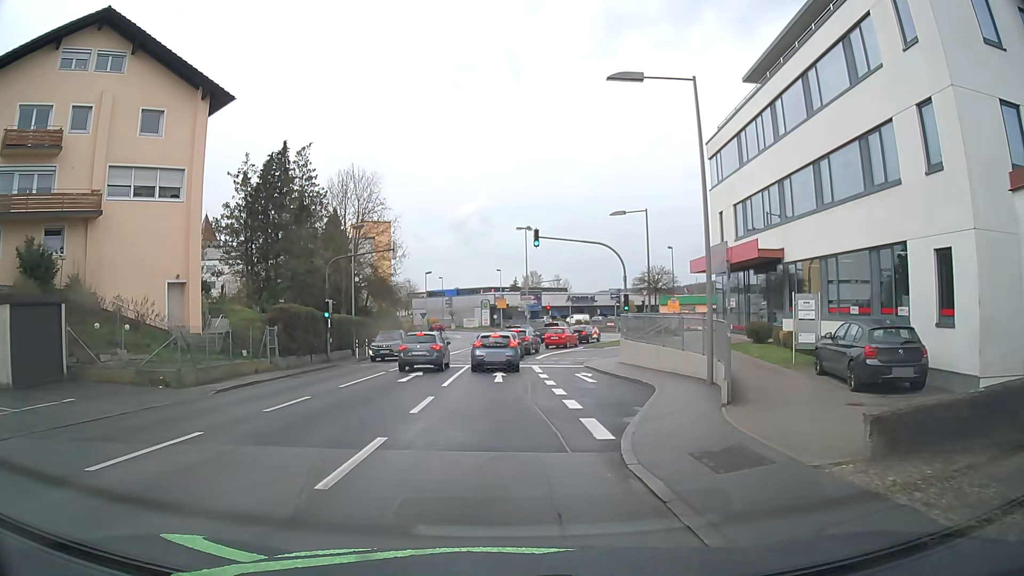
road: tertiary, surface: asphalt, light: Day
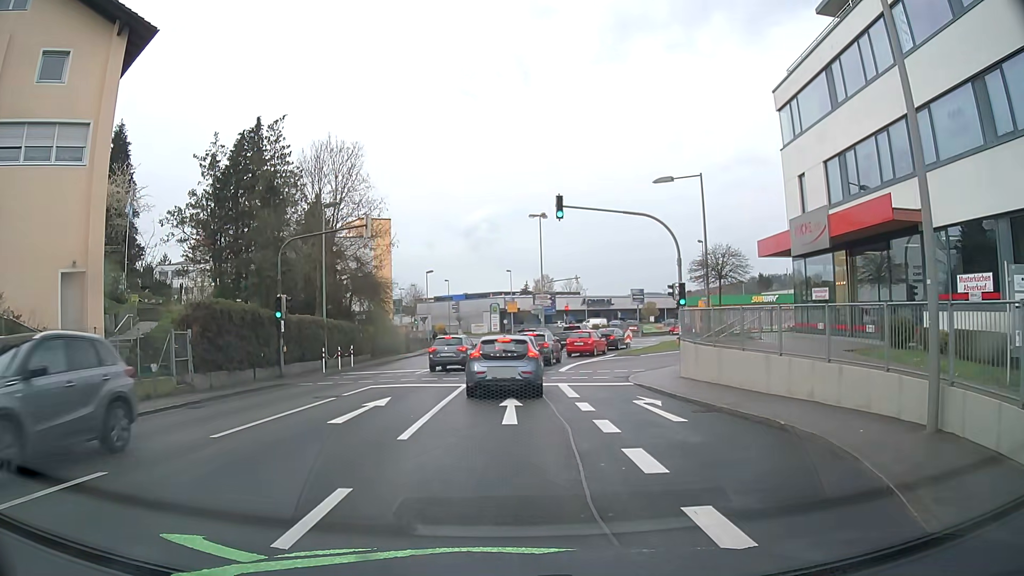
(+0.4, +8.9) m; +2°
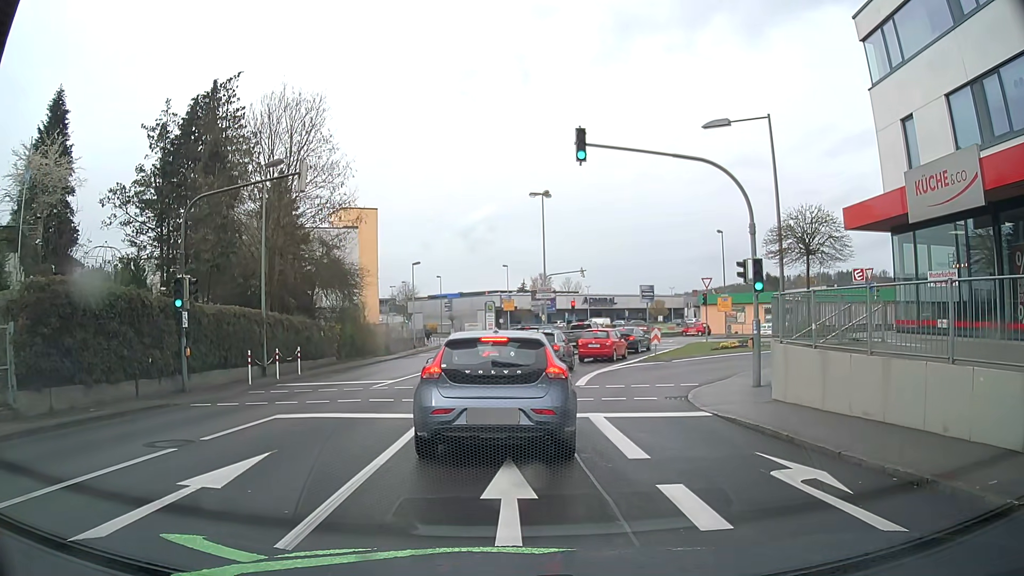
(0.0, +7.7) m; +1°
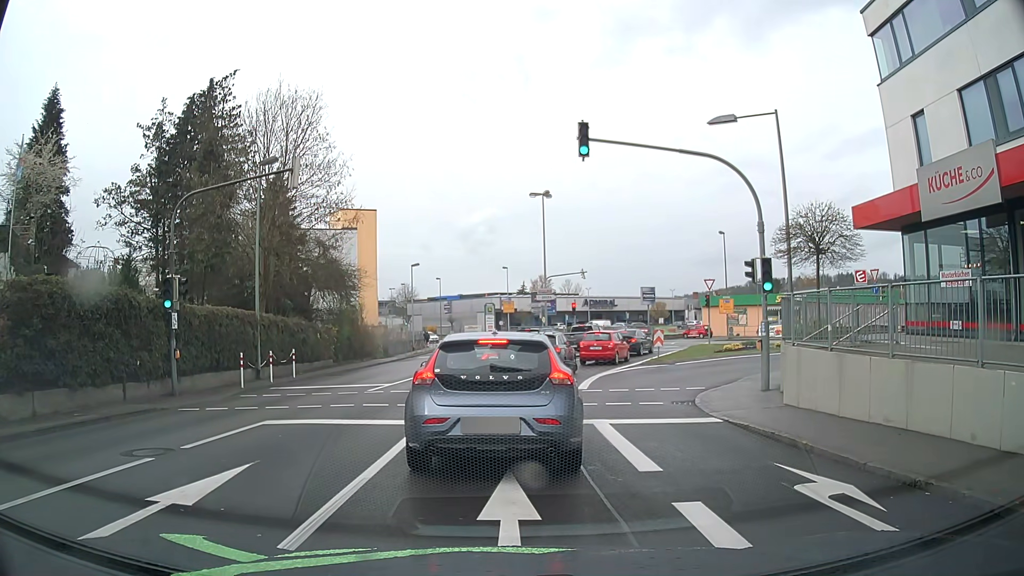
(0.0, +0.6) m; 0°
